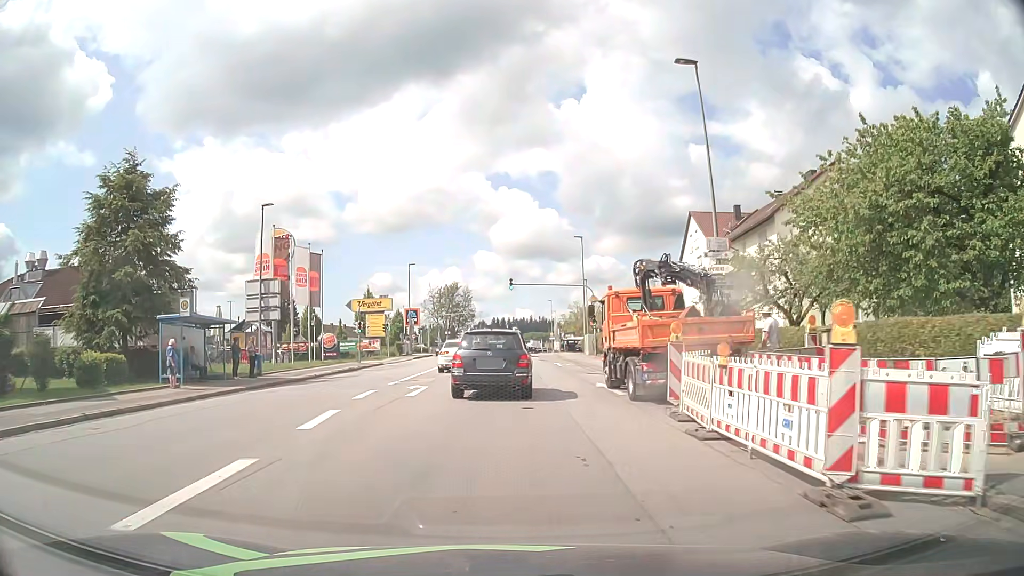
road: tertiary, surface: asphalt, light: Day
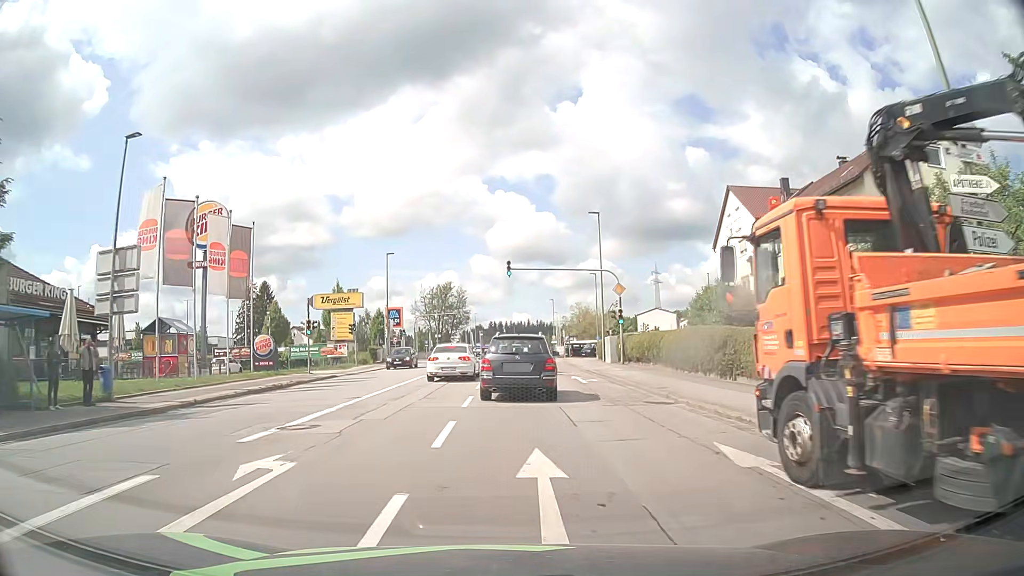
(+0.1, +12.8) m; 0°
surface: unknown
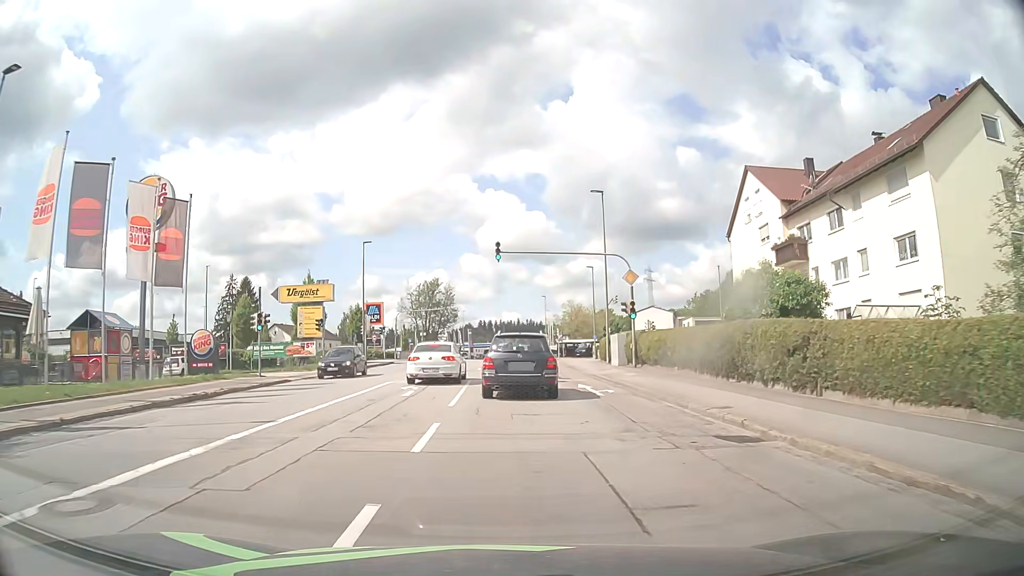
(+0.1, +6.4) m; +1°
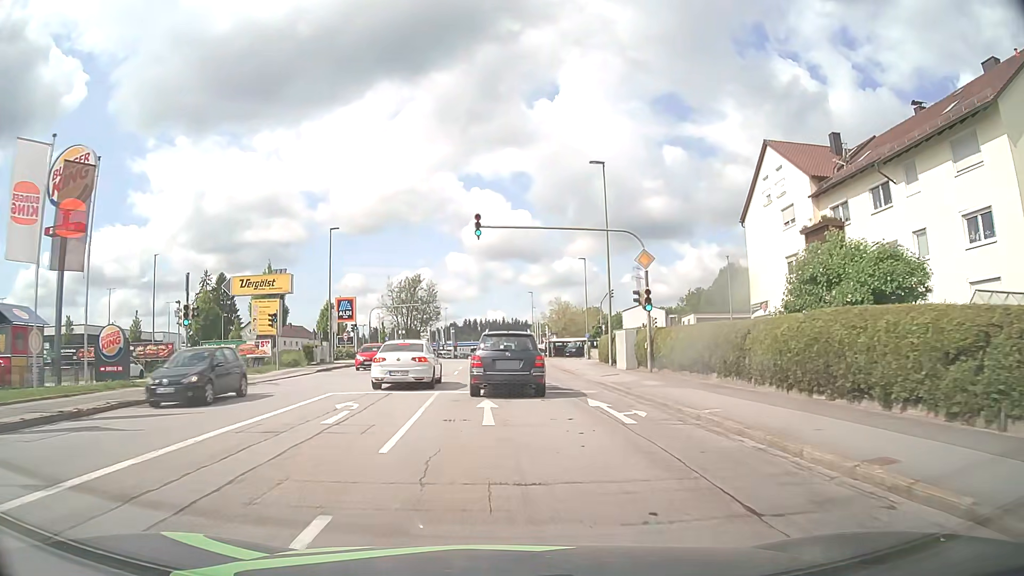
(+0.1, +6.5) m; +1°
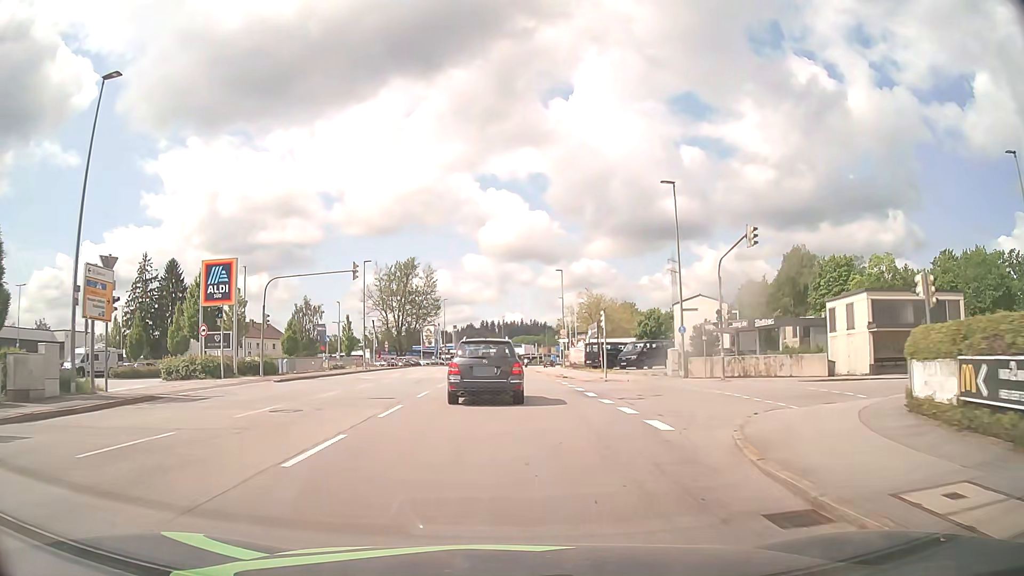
(0.0, +33.5) m; -1°
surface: asphalt
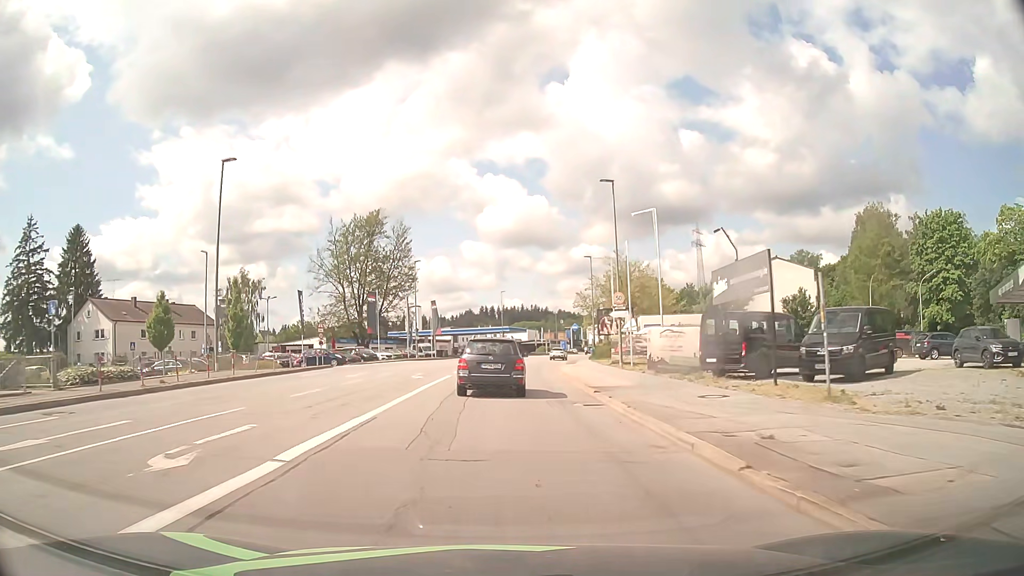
(-0.3, +33.8) m; 0°
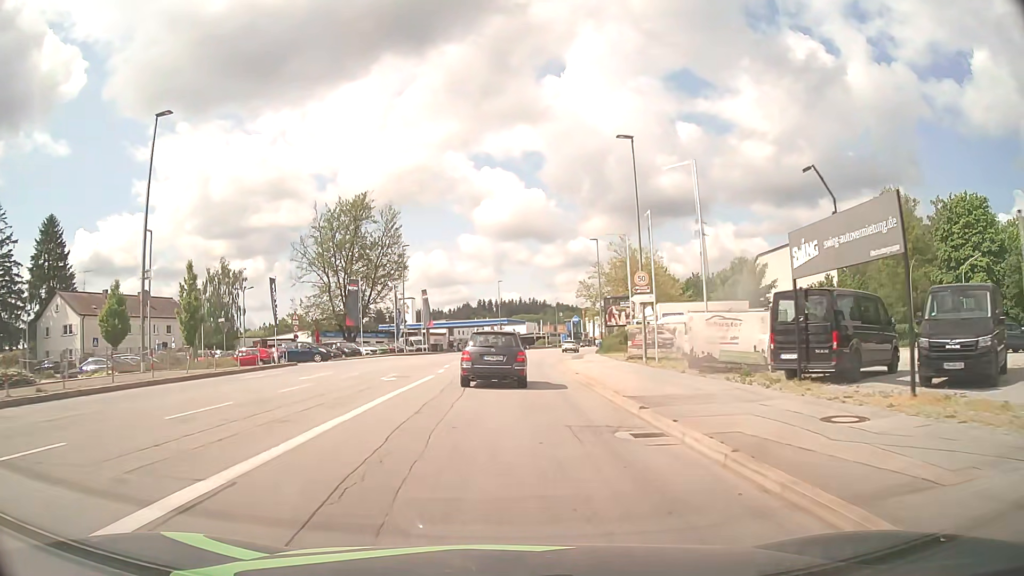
(0.0, +6.8) m; 0°
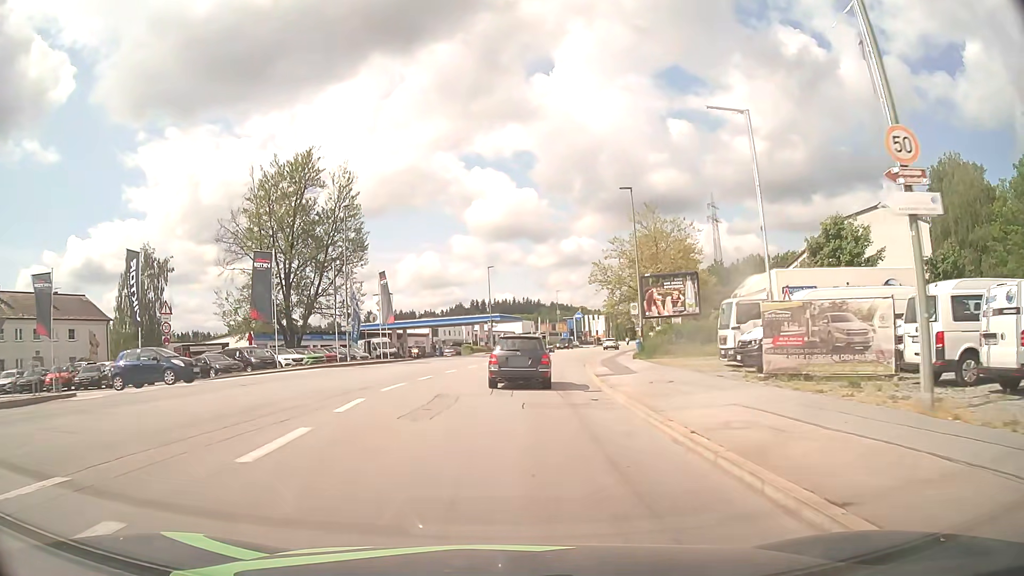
(+0.1, +20.8) m; 0°
(0, +10) (0, +20) (+1, +30) (+2, +40) (+3, +50) (+5, +60) (+7, +69) (+10, +79) (+13, +89) (+15, +98) m
